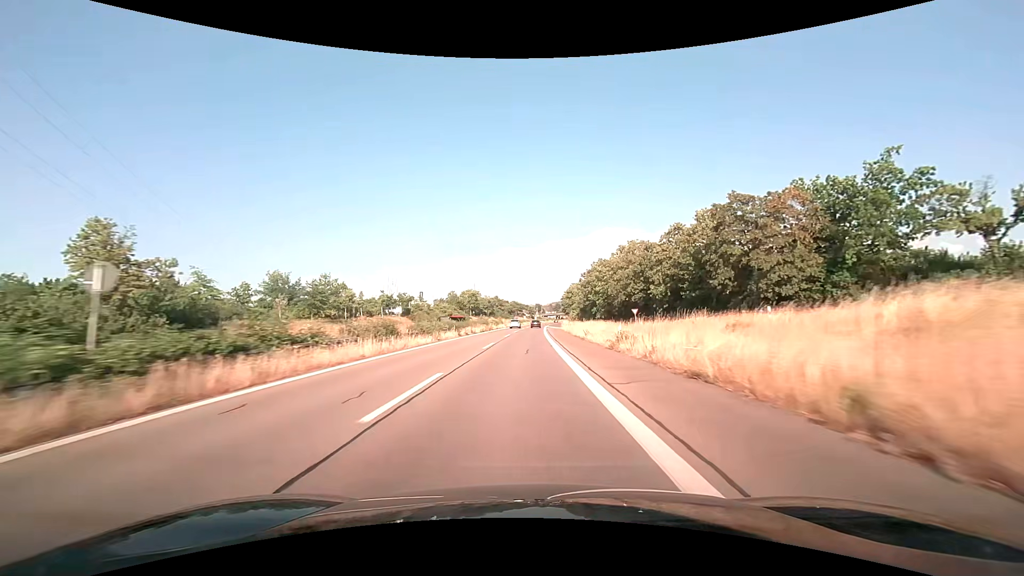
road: trunk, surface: asphalt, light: Day
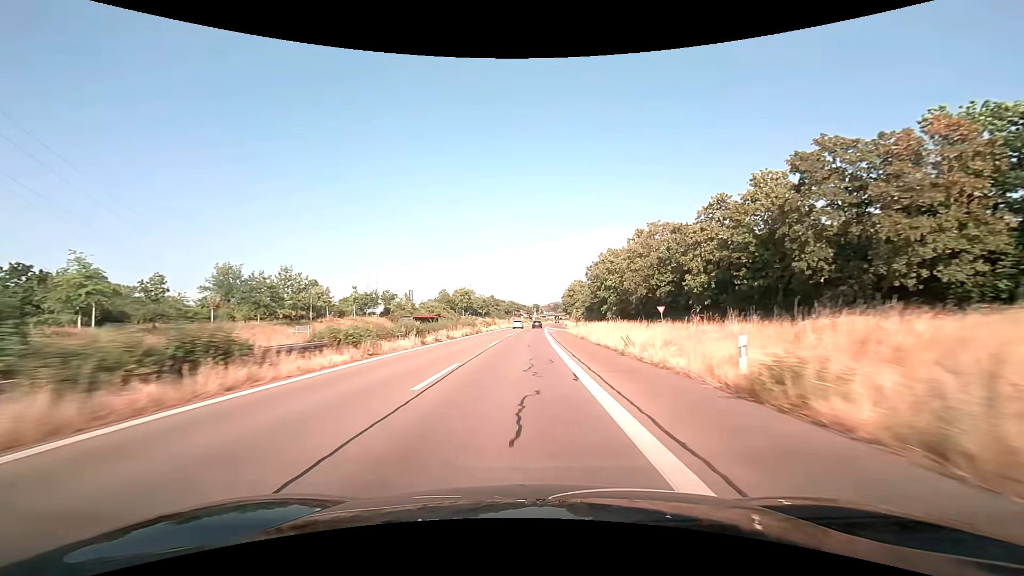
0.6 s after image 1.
(0.0, +14.6) m; 0°
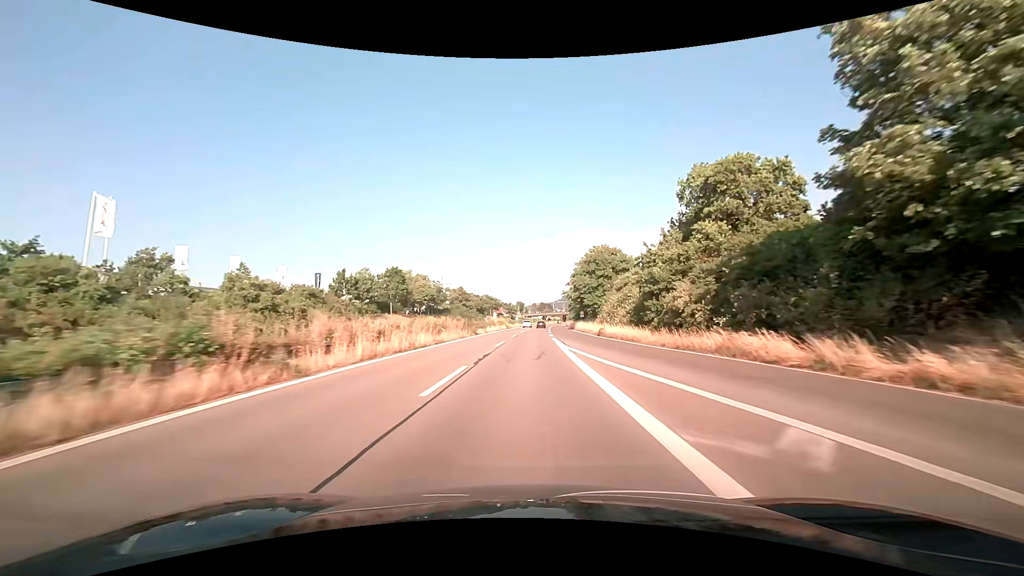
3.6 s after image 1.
(+0.9, +72.7) m; +2°
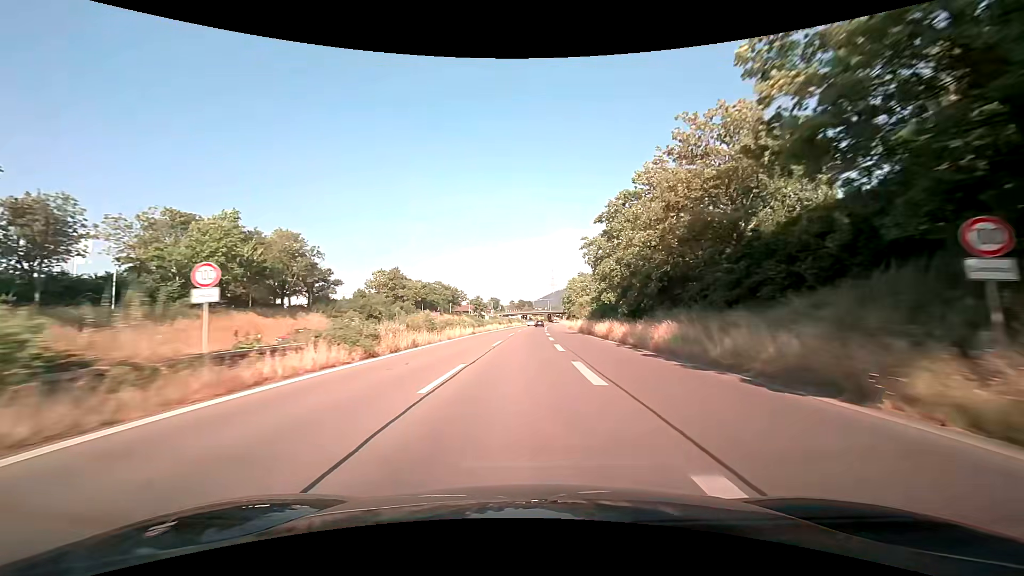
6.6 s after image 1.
(+1.6, +71.7) m; +2°
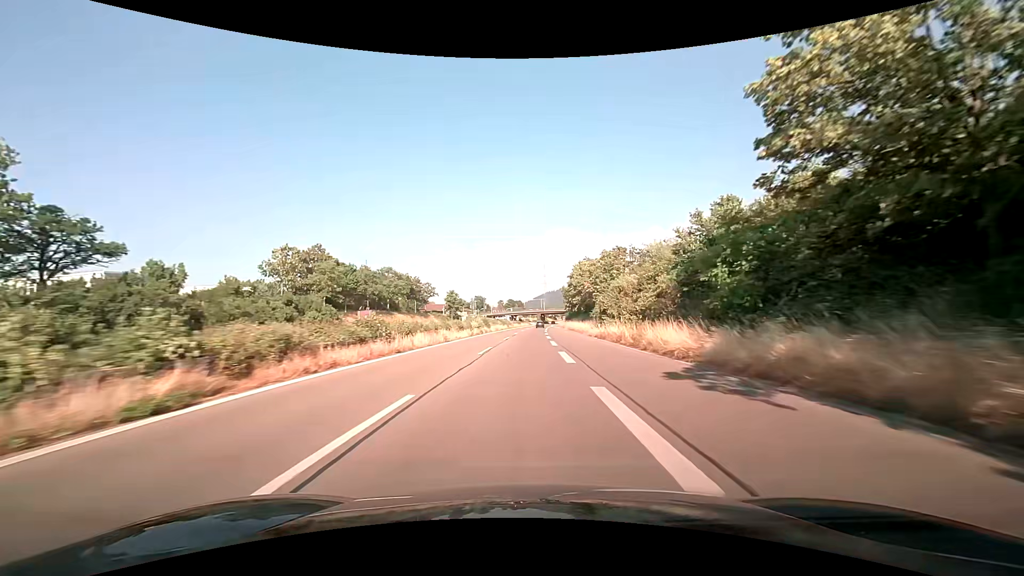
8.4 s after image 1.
(+0.5, +42.4) m; +1°
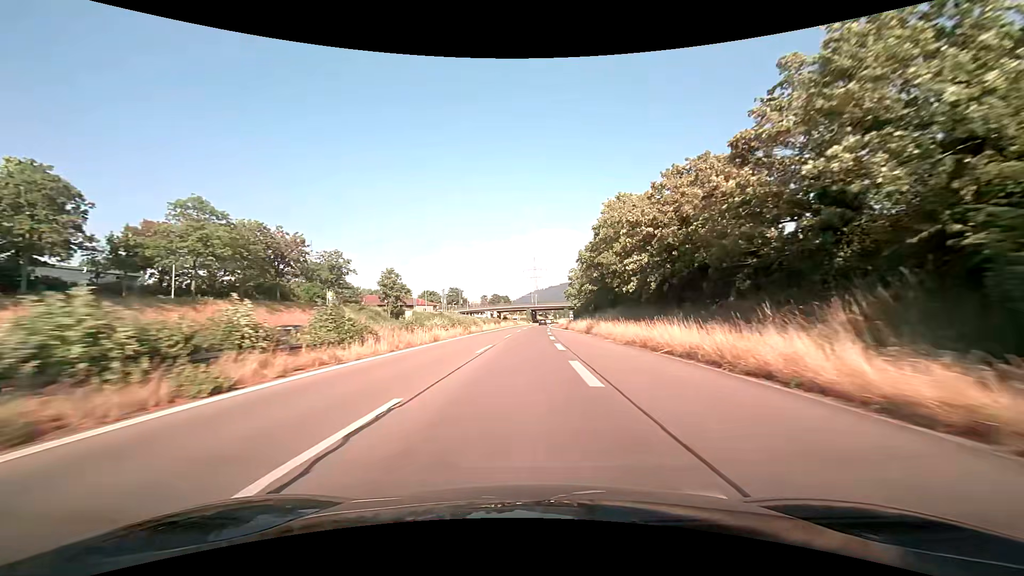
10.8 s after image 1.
(+0.6, +54.3) m; +1°
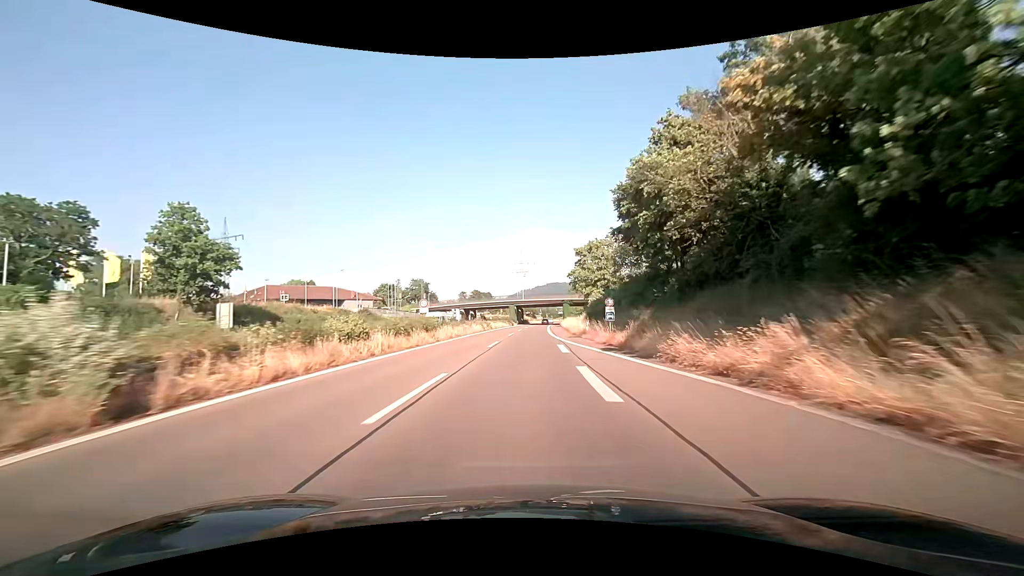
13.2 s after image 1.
(+0.7, +49.9) m; +2°
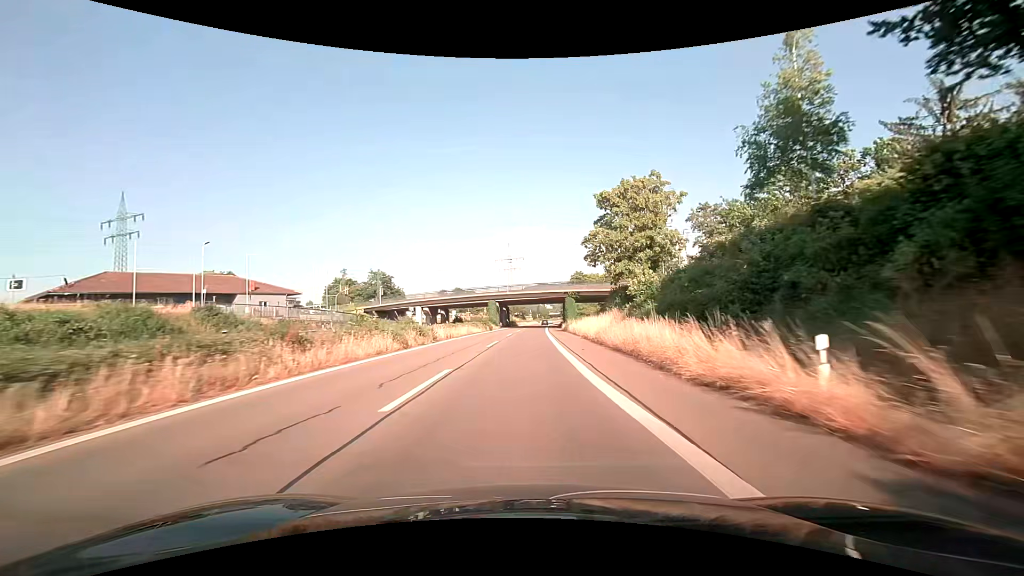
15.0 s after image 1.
(+0.3, +35.2) m; +1°
(0, +10) (0, +20) (0, +30) (+1, +40) (+1, +50) (+1, +60) (+1, +70) (+2, +80) (+2, +90) (+2, +100) m
